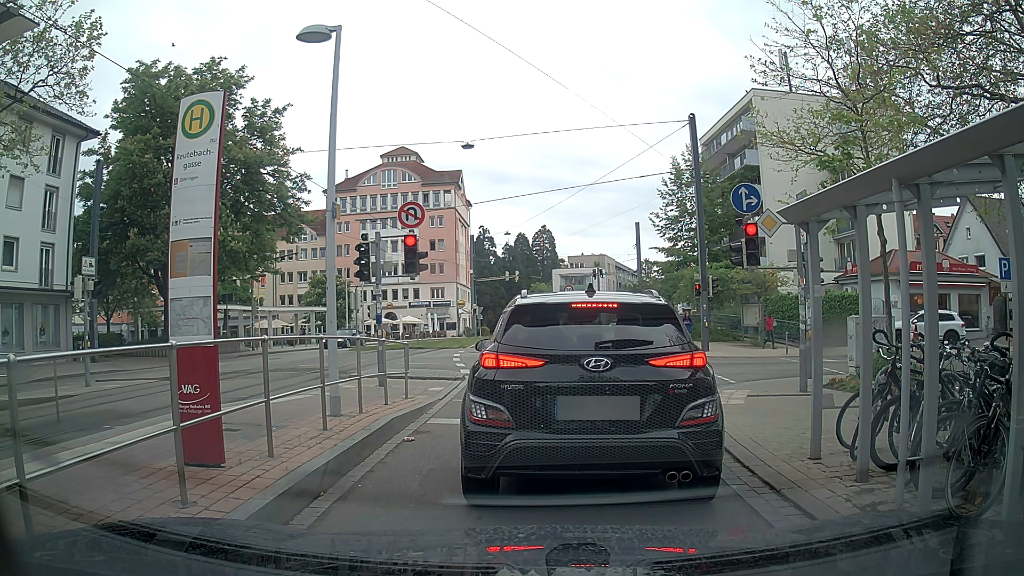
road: tertiary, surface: asphalt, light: Day
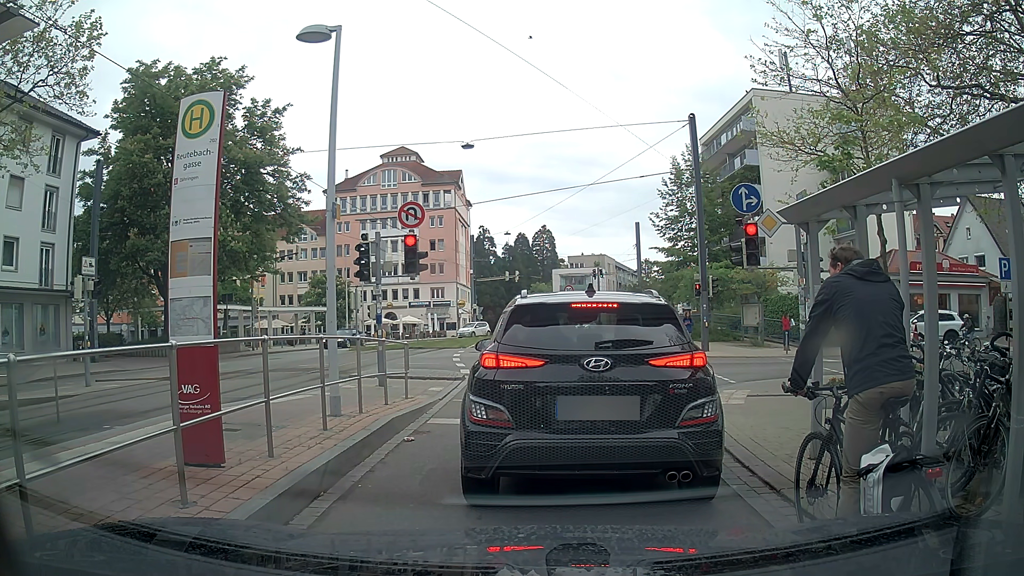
(0.0, 0.0) m; 0°
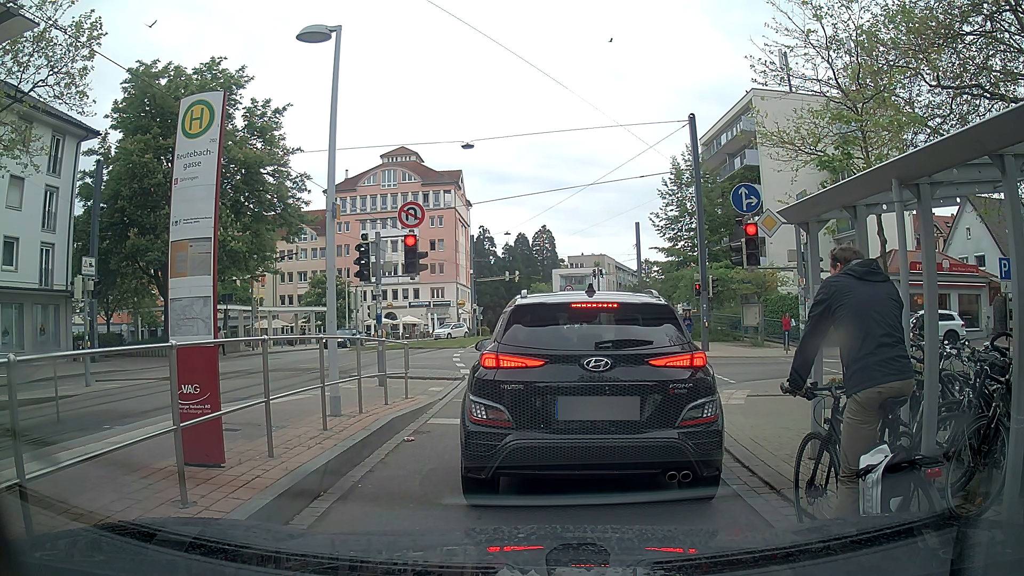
(0.0, 0.0) m; 0°
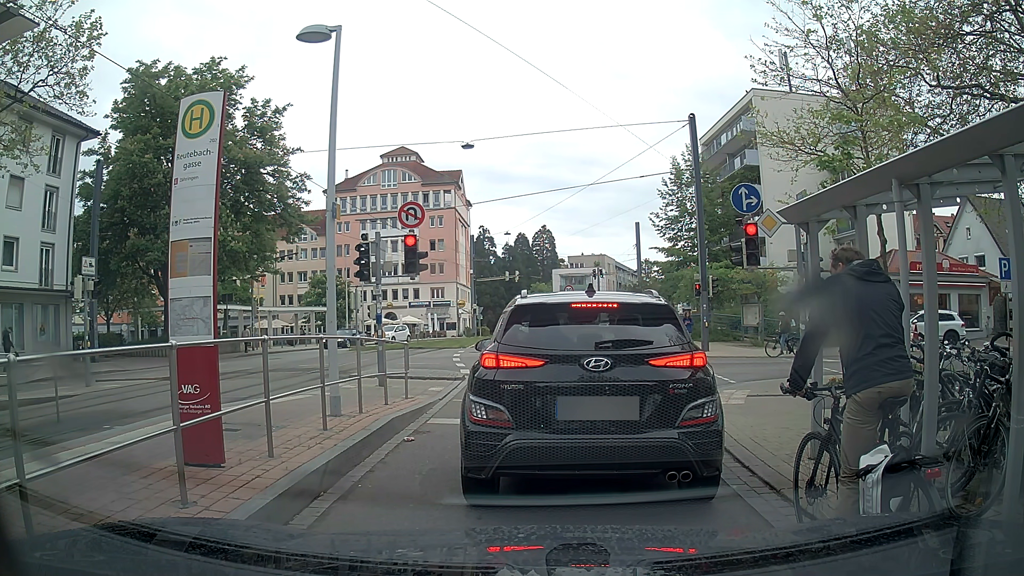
(0.0, 0.0) m; 0°
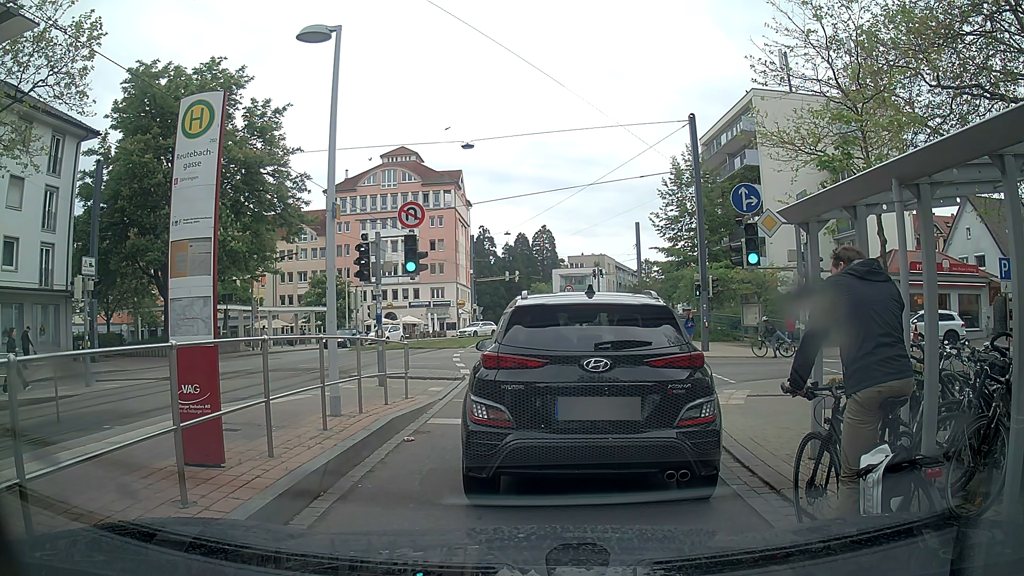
(0.0, 0.0) m; 0°
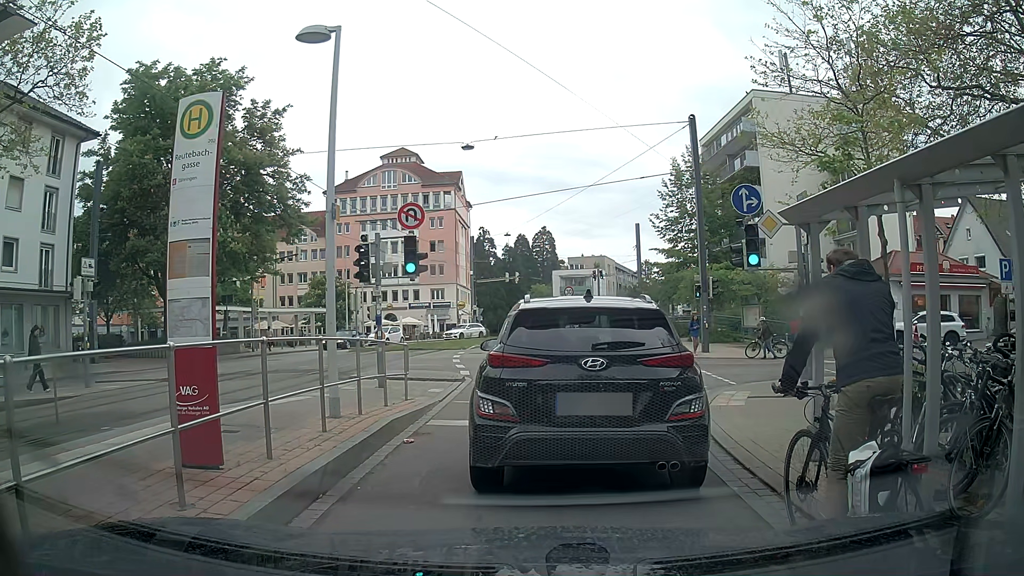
(0.0, 0.0) m; 0°
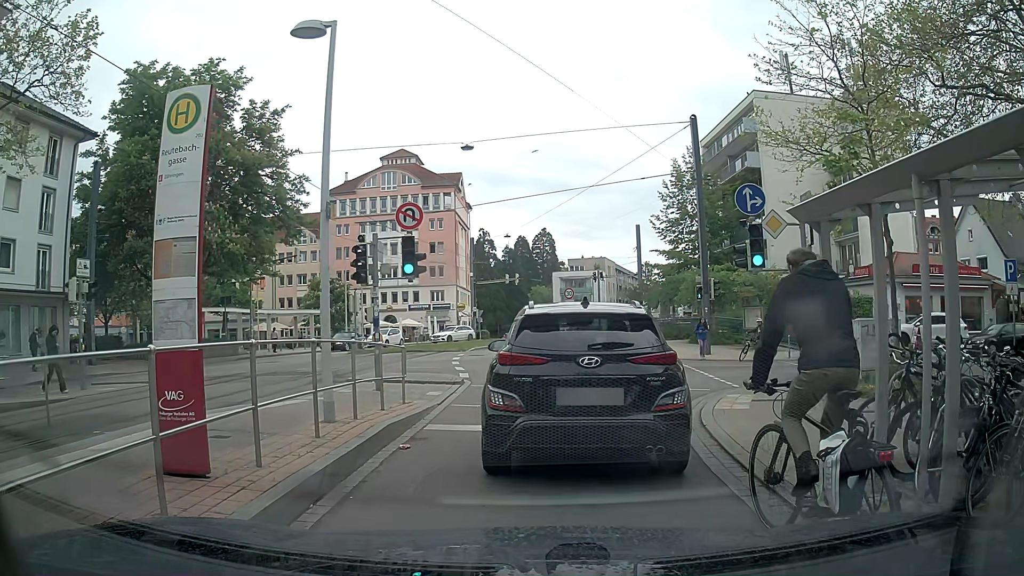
(0.0, +0.3) m; 0°
